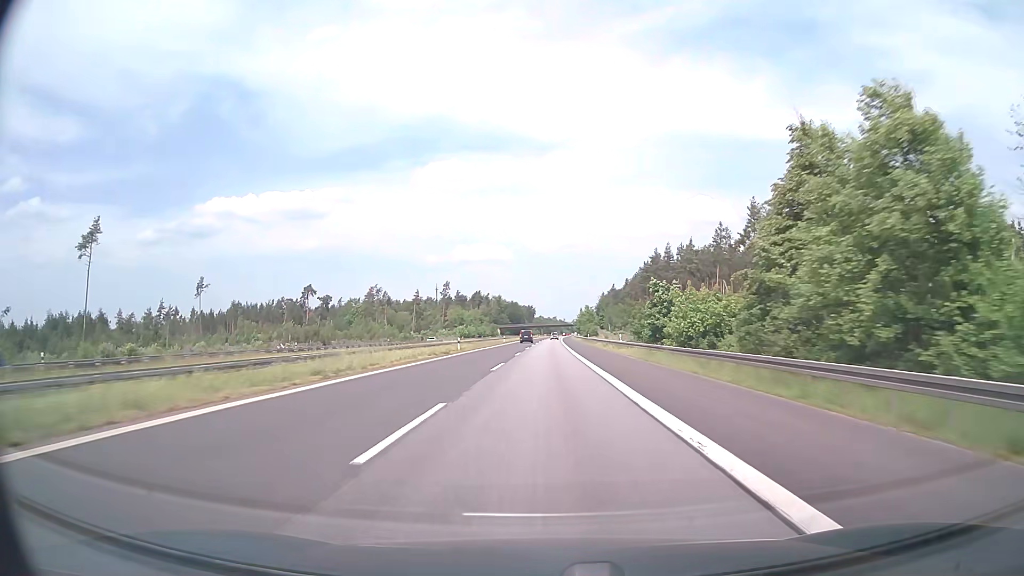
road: motorway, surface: asphalt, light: Day
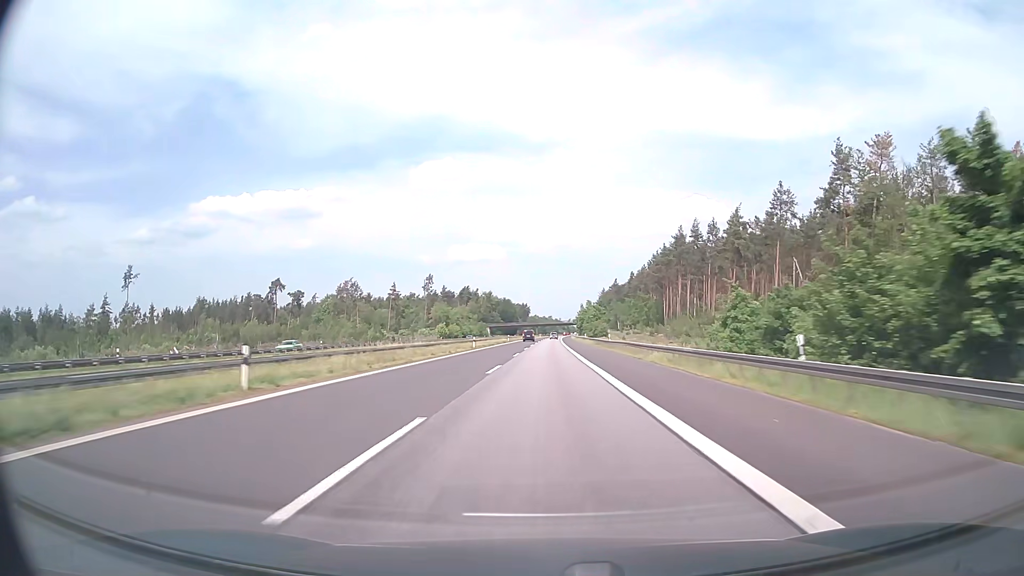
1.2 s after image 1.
(+0.1, +38.0) m; 0°
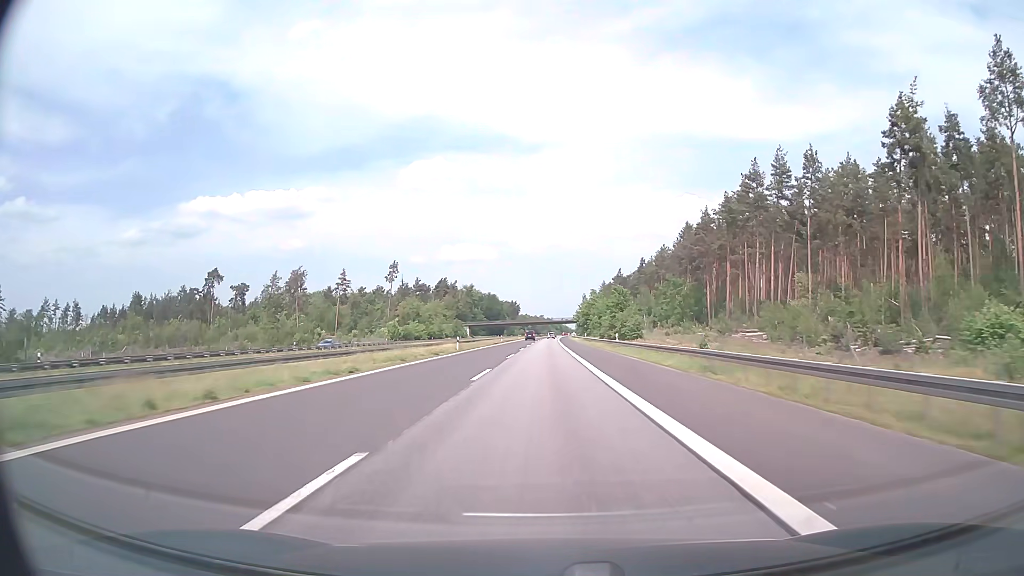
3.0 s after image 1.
(+0.4, +57.0) m; +1°
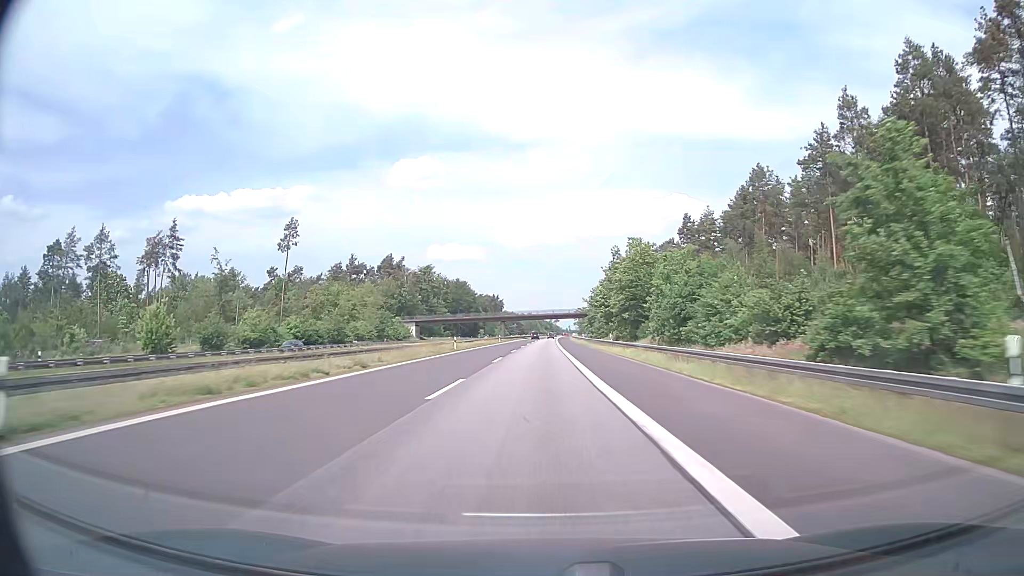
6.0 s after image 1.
(+0.8, +95.0) m; +1°
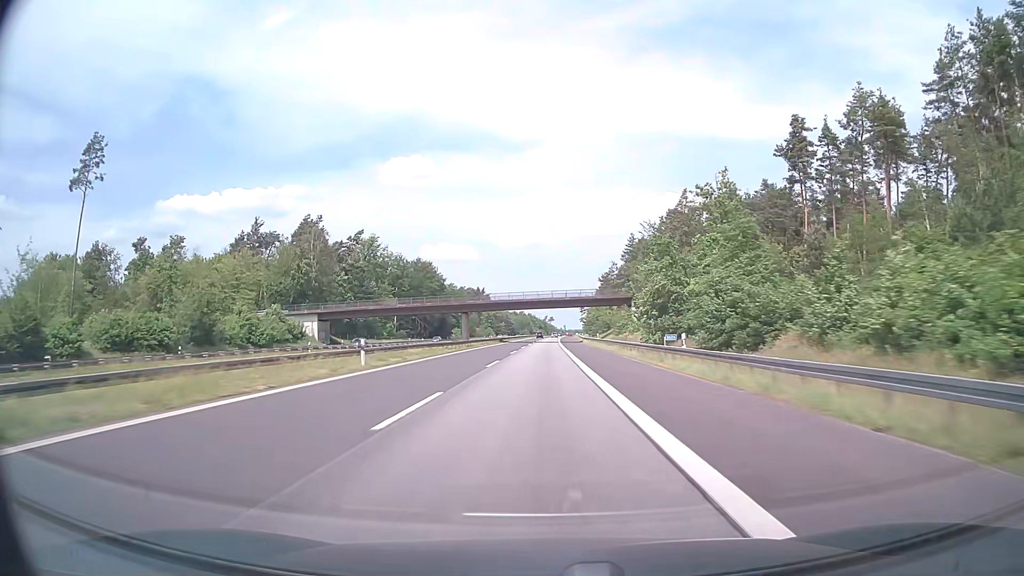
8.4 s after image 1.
(+0.1, +76.1) m; 0°
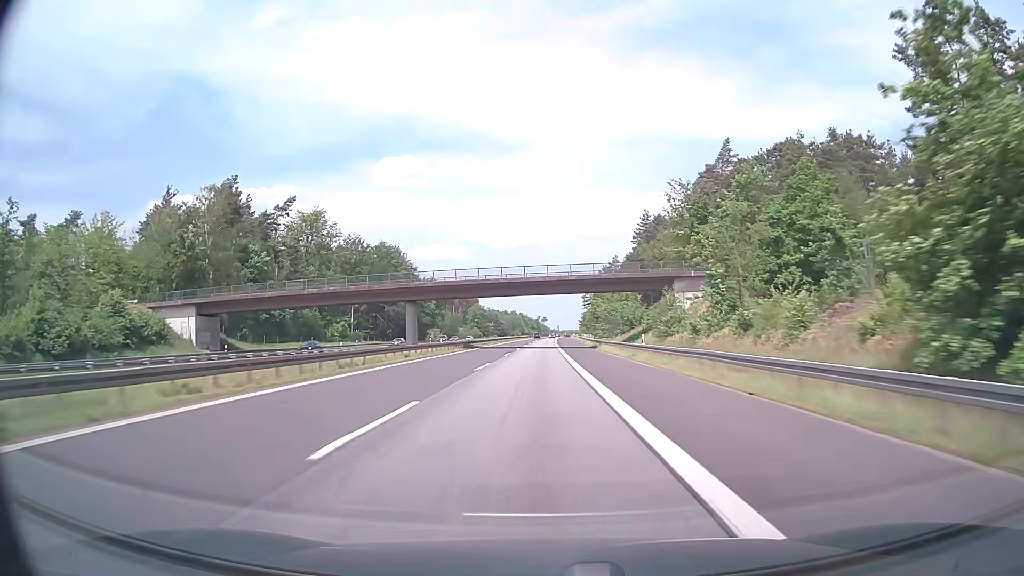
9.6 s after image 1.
(+0.3, +38.0) m; +1°
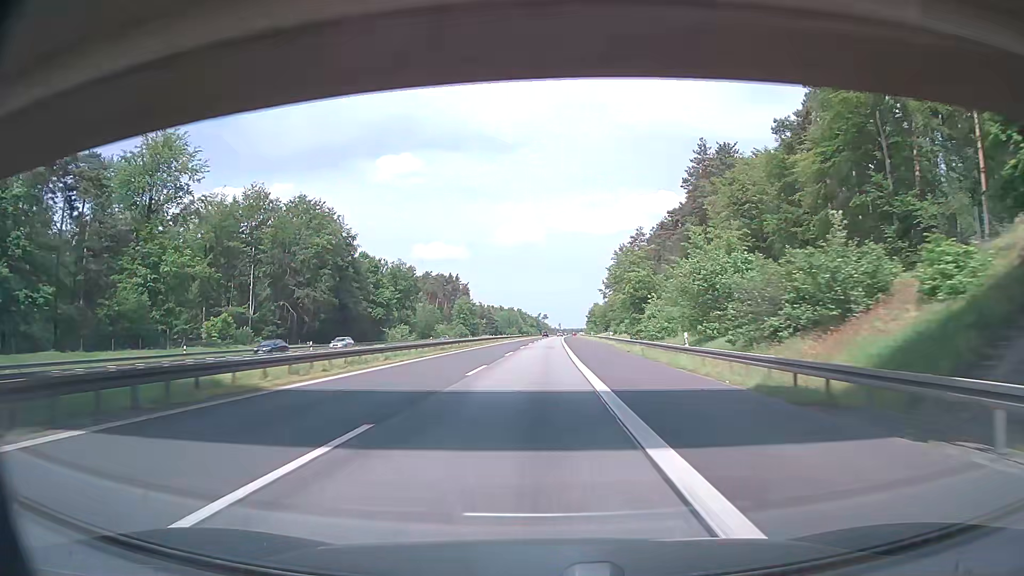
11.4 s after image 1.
(+0.1, +57.1) m; 0°
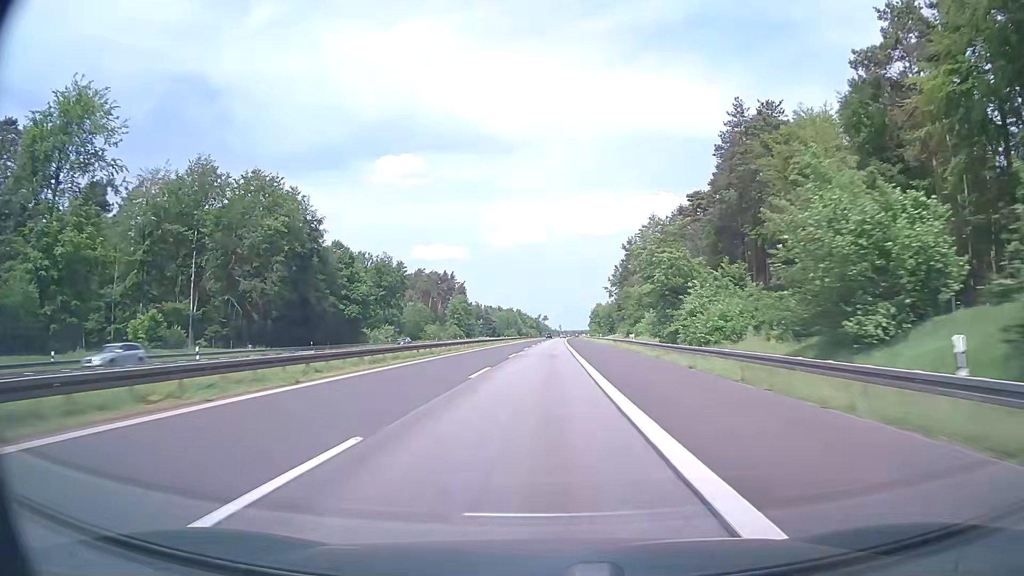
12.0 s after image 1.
(+0.1, +19.0) m; 0°
(0, +10) (0, +20) (0, +30) (0, +40) (0, +50) (0, +60) (0, +70) (0, +80) (0, +90) (+1, +100) m
